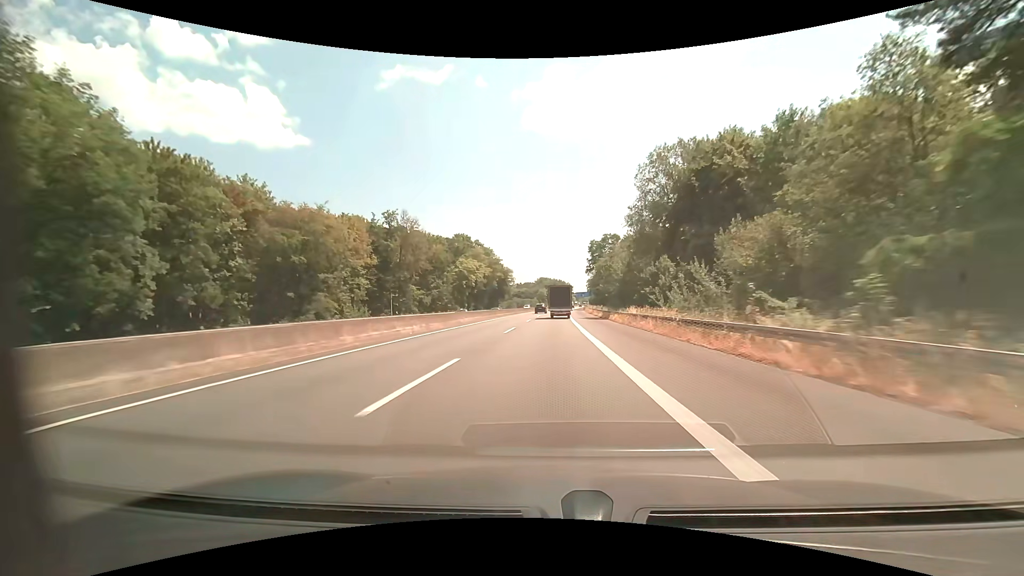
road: motorway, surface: asphalt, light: Day
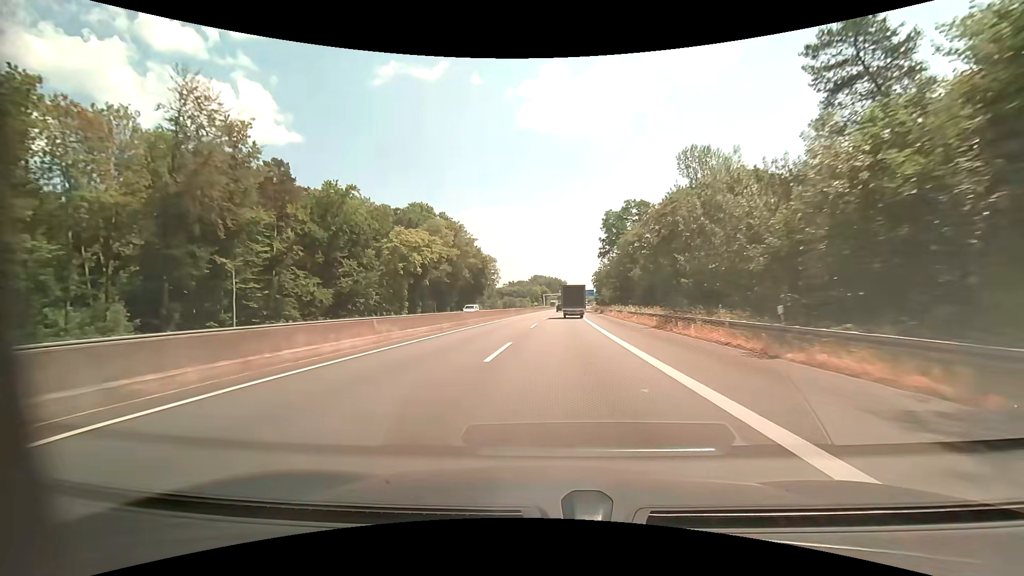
(+0.3, +48.5) m; +1°
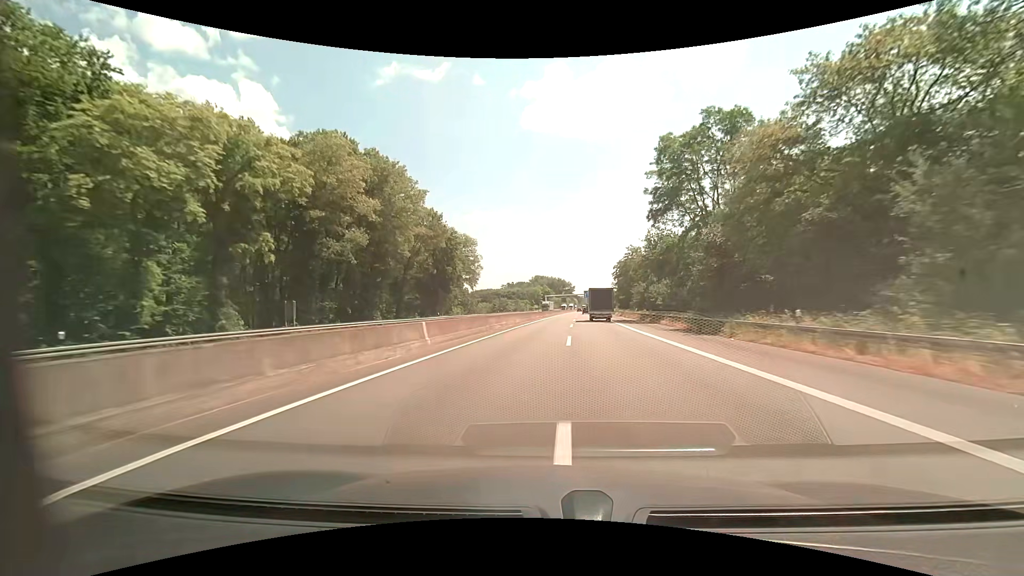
(-0.2, +48.3) m; -1°
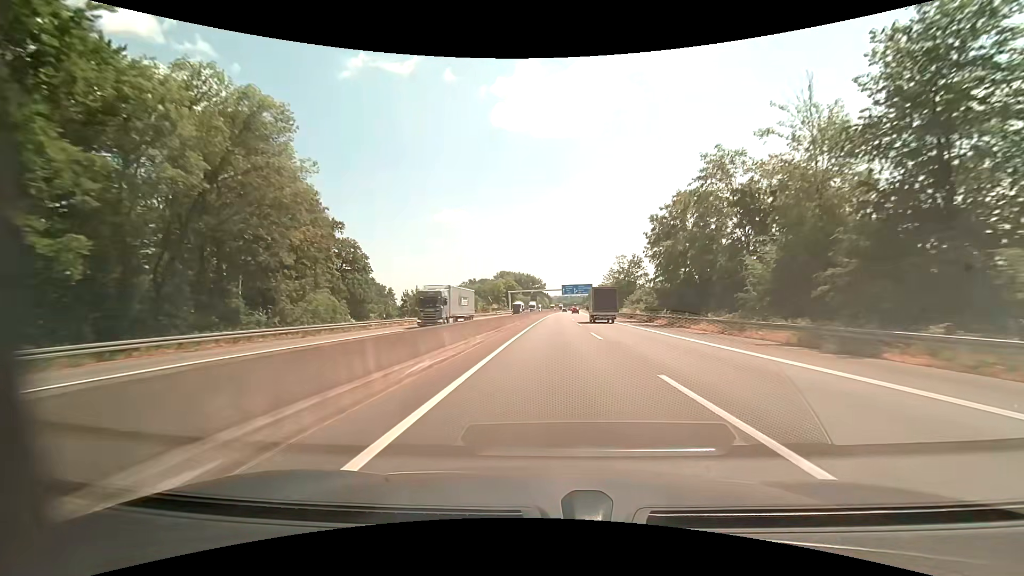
(+1.9, +68.3) m; +4°
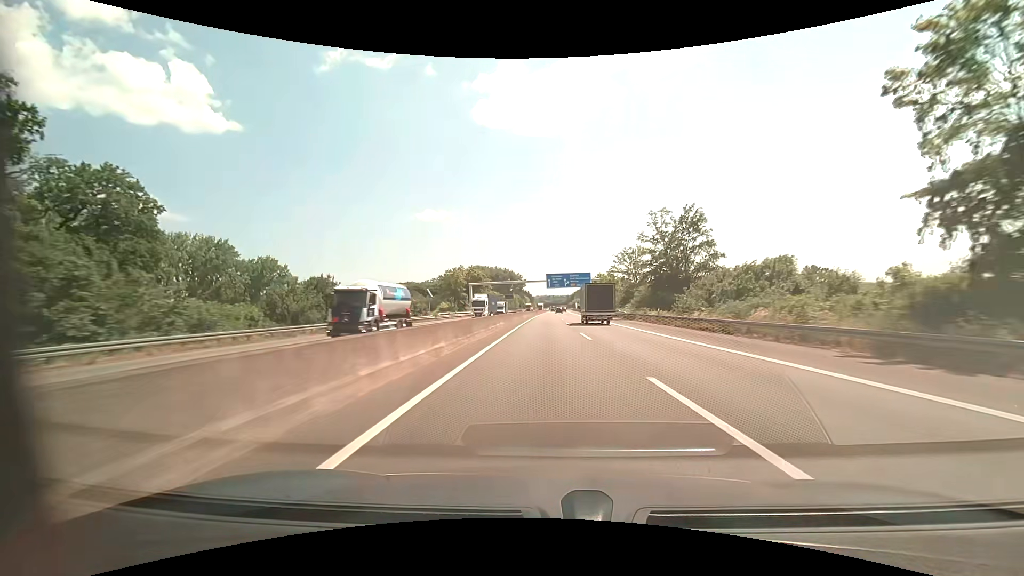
(+1.3, +55.0) m; +2°
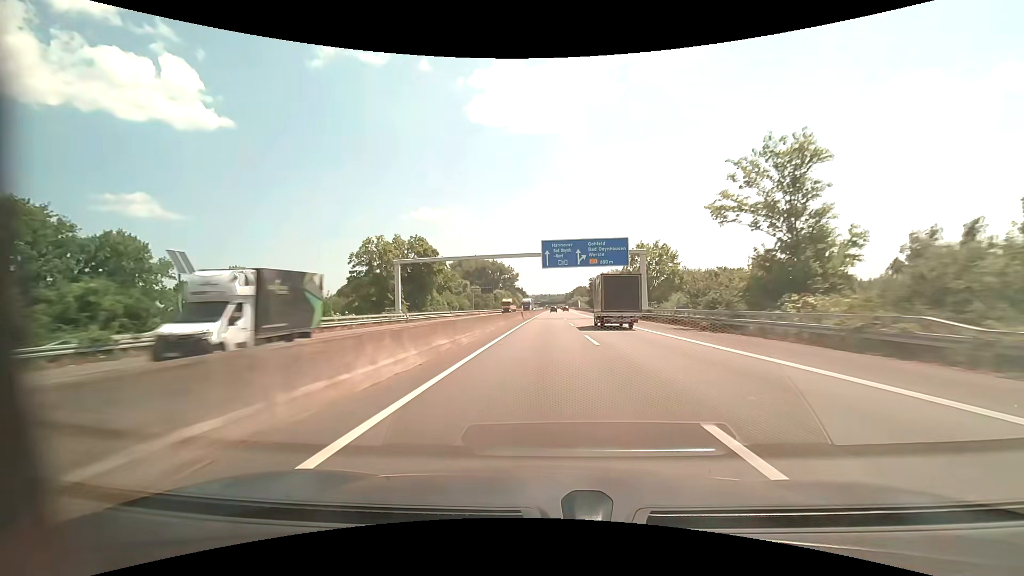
(+0.3, +58.2) m; 0°
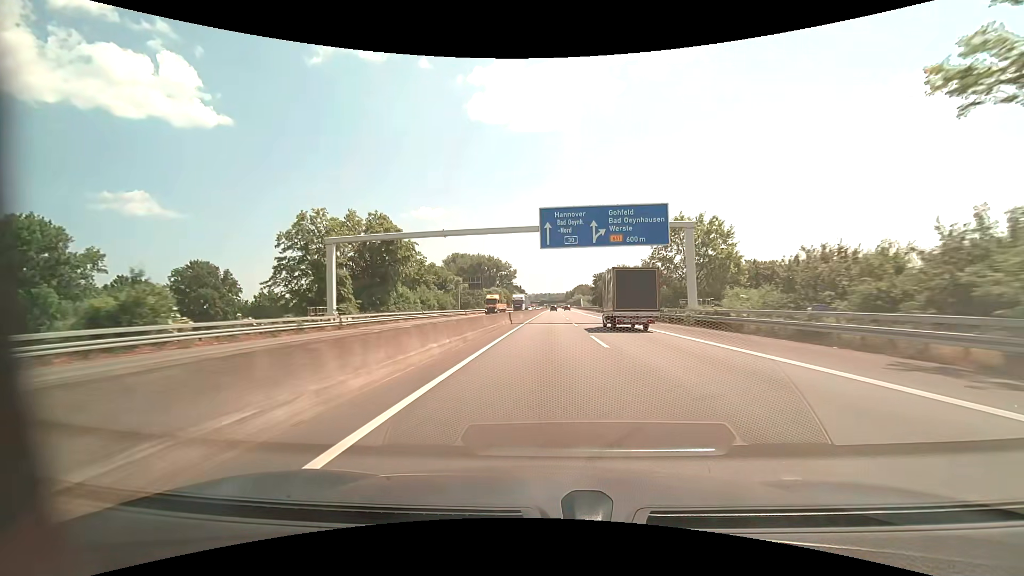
(0.0, +19.8) m; 0°
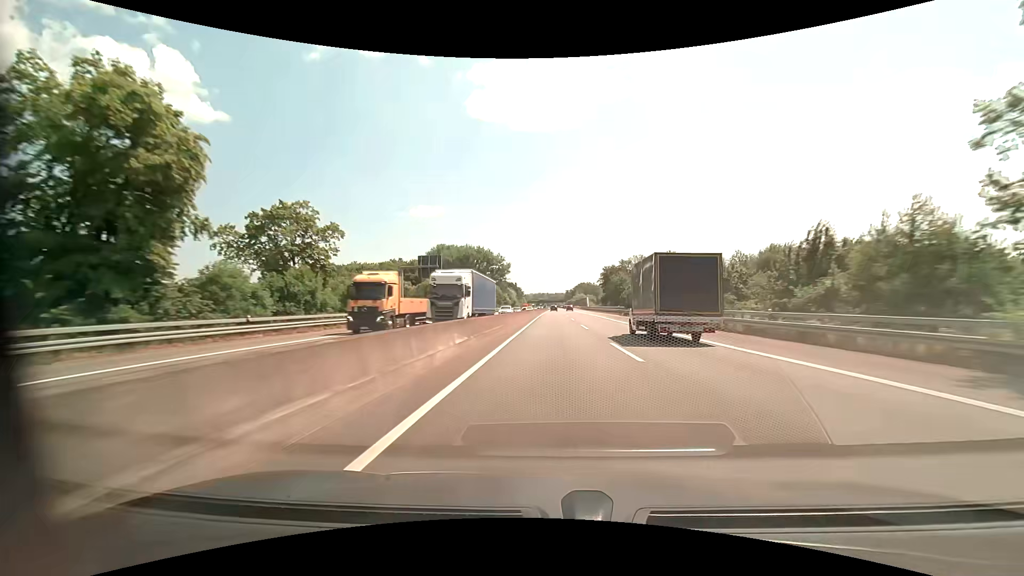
(0.0, +39.9) m; 0°
(0, +10) (0, +20) (0, +30) (0, +40) (+1, +50) (+1, +60) (+1, +70) (+1, +80) (+2, +90) (+2, +100) m
